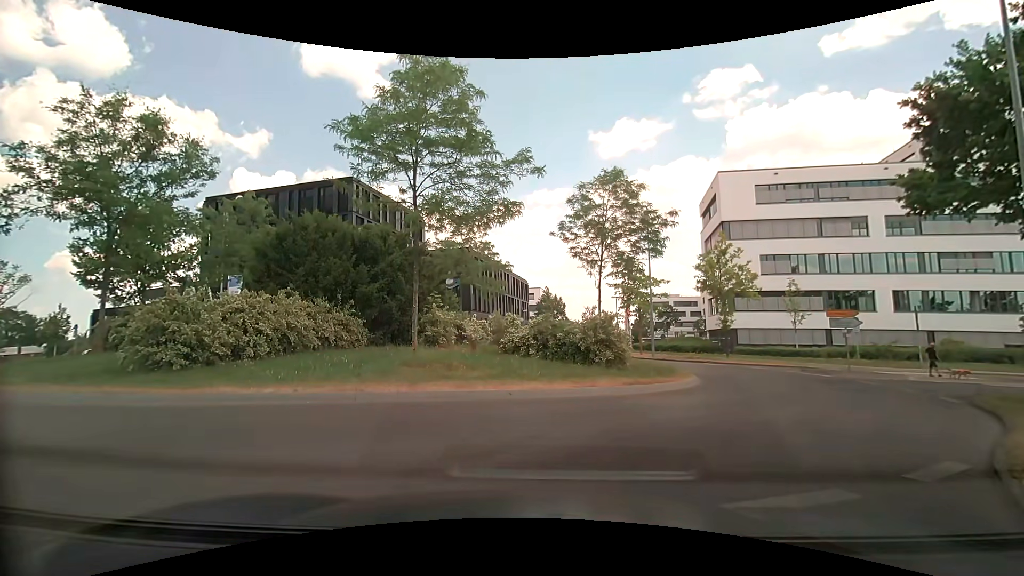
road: tertiary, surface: asphalt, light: Day
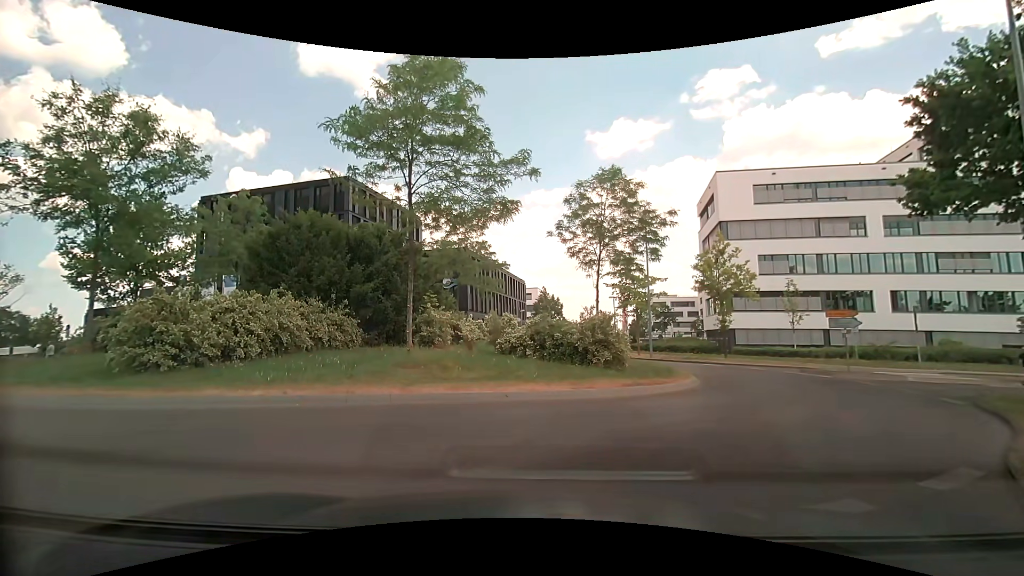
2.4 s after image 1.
(0.0, +0.2) m; 0°
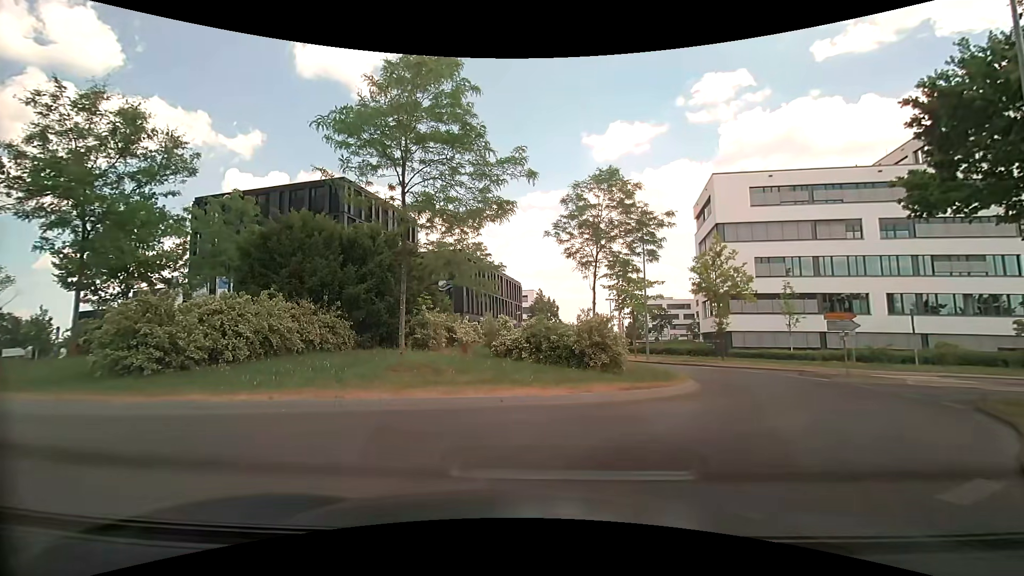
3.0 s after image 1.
(0.0, +0.3) m; 0°
